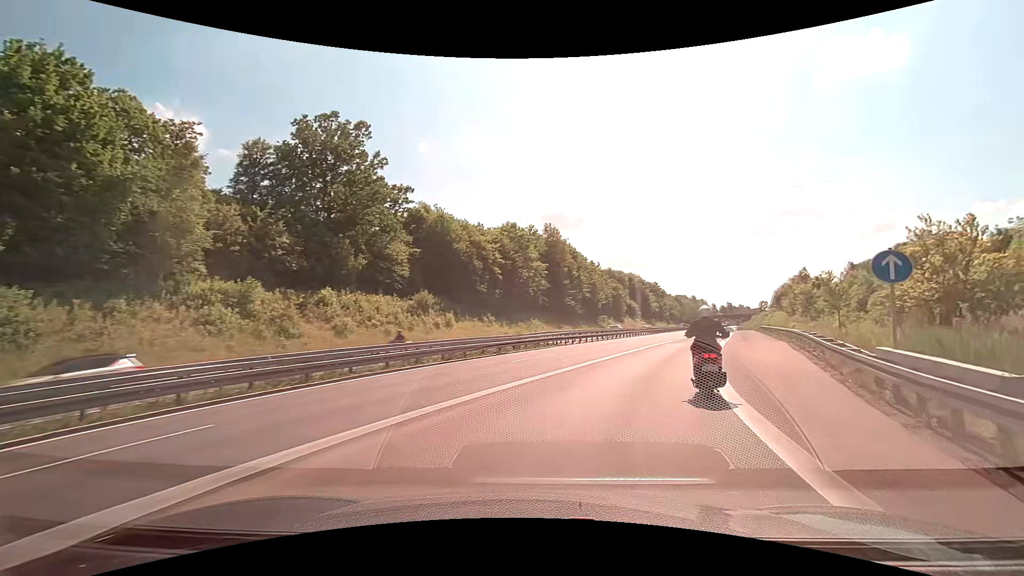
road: motorway_link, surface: asphalt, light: Day
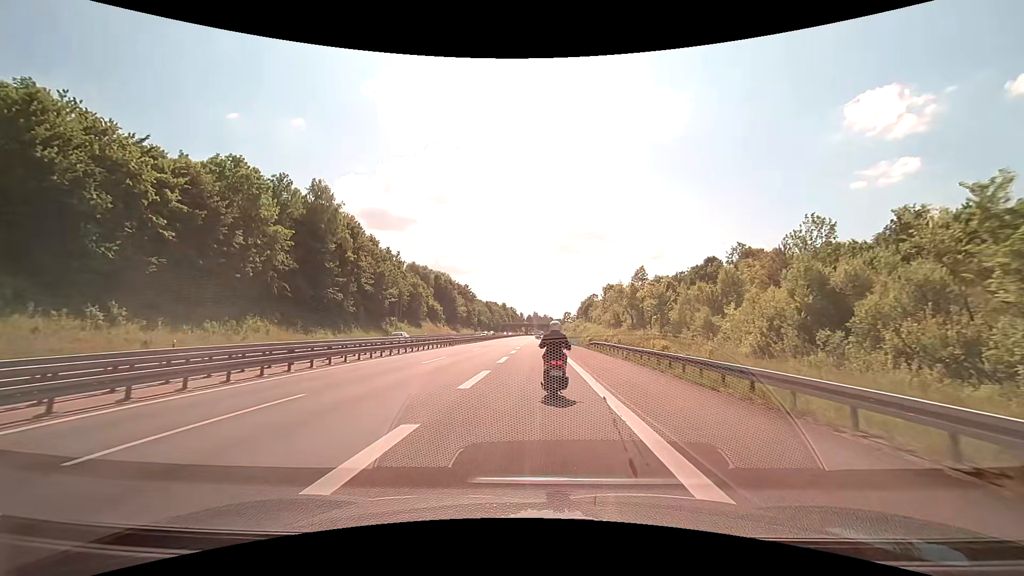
(+8.9, +29.2) m; +23°
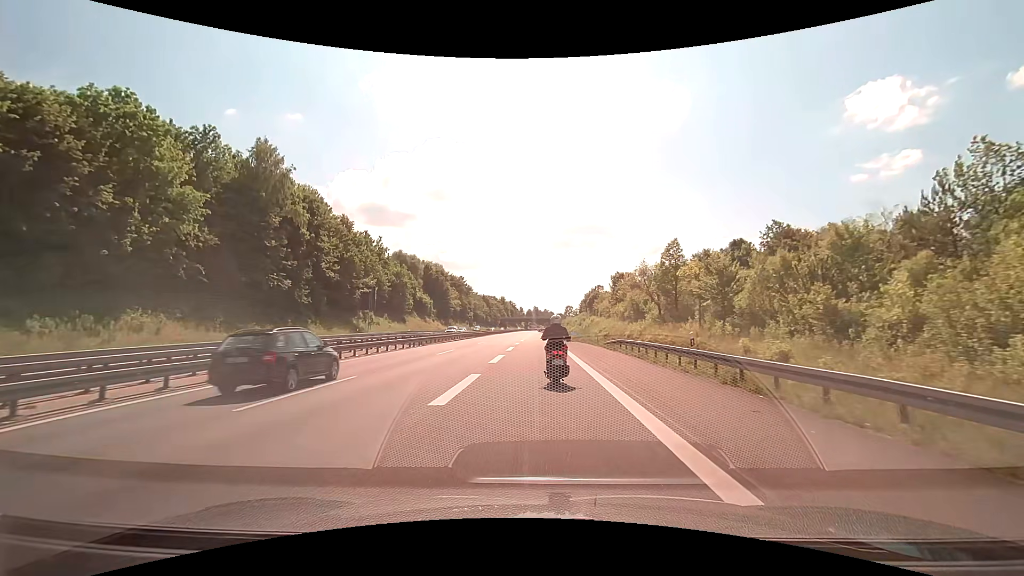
(0.0, +15.1) m; 0°
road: motorway
(0, +10) (0, +20) (0, +30) (0, +40) (-1, +50) (-1, +60) (-1, +70) (-2, +80) (-2, +90) (-2, +100) m
